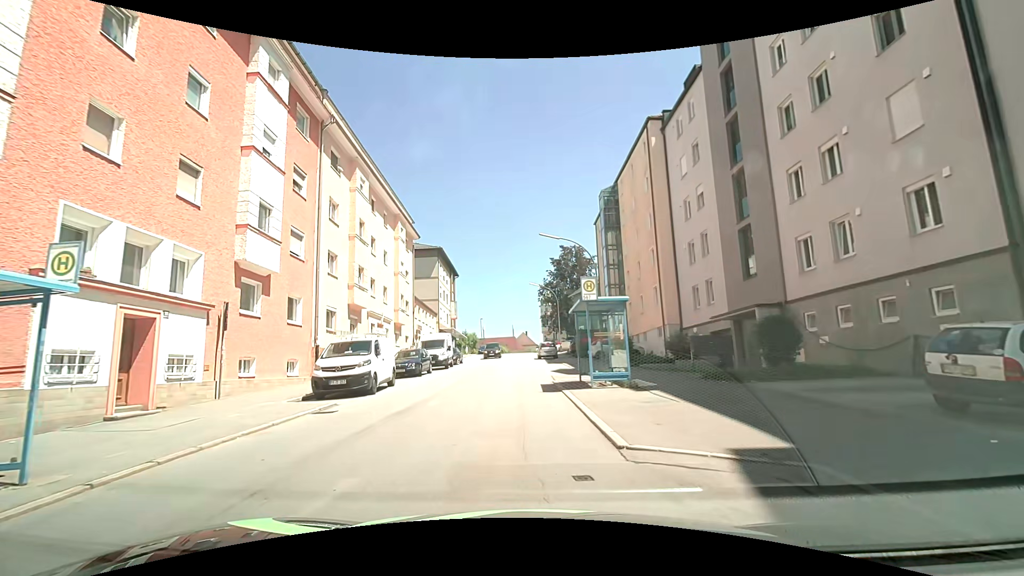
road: tertiary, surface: asphalt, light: Day
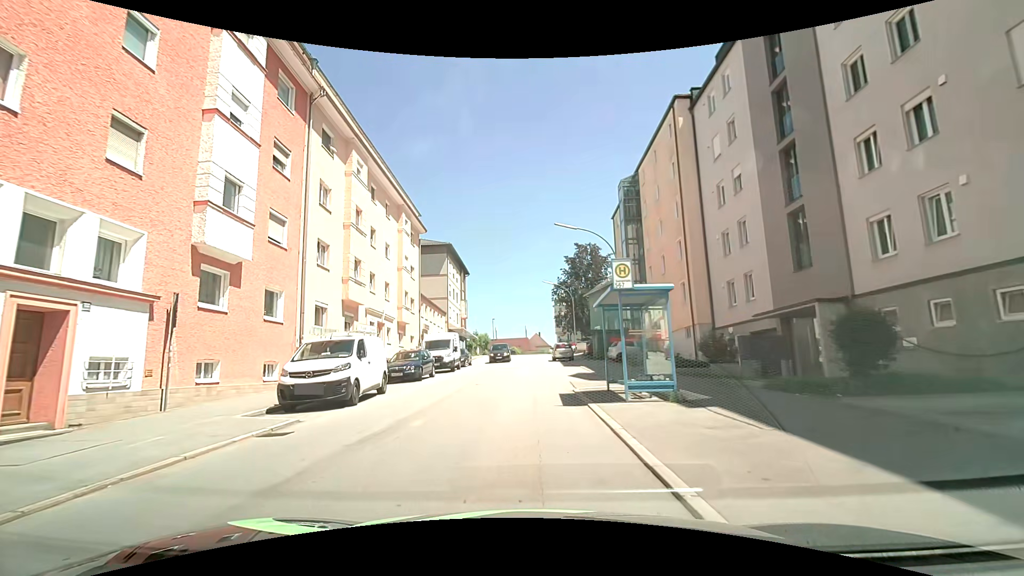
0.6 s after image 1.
(-0.1, +3.1) m; -2°
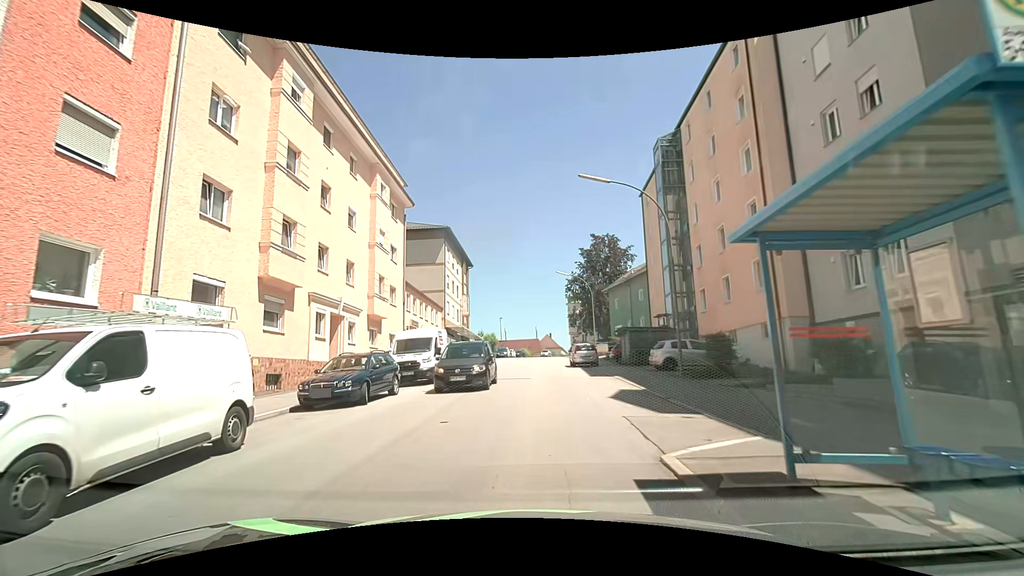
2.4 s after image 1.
(-0.1, +9.0) m; -1°
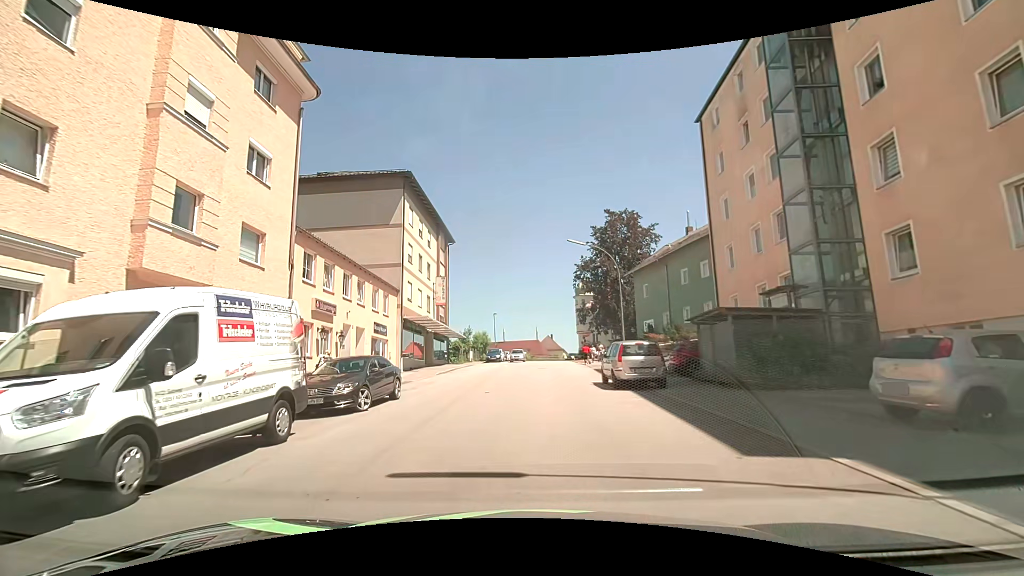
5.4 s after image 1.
(0.0, +16.5) m; 0°
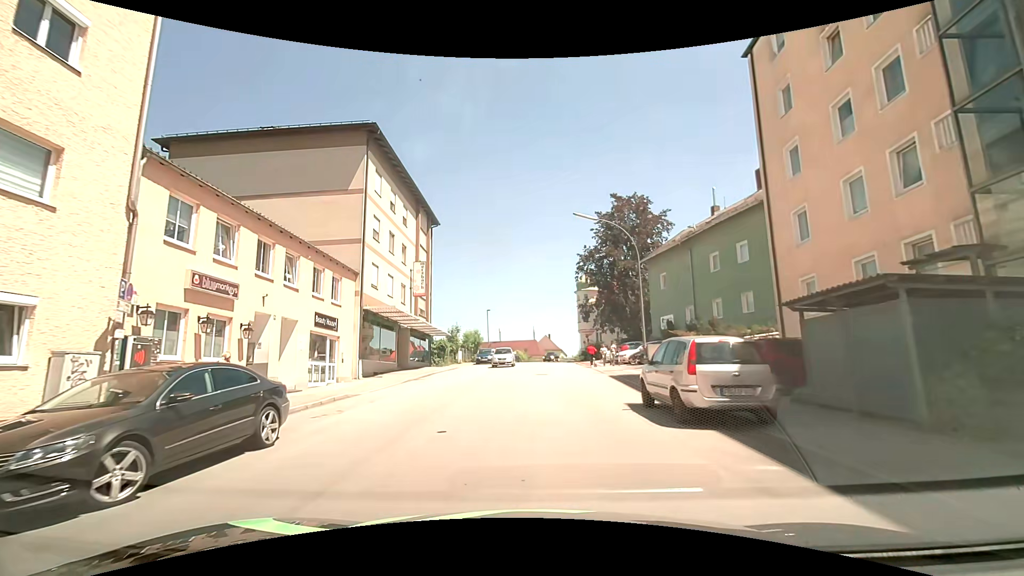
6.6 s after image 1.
(0.0, +7.4) m; 0°
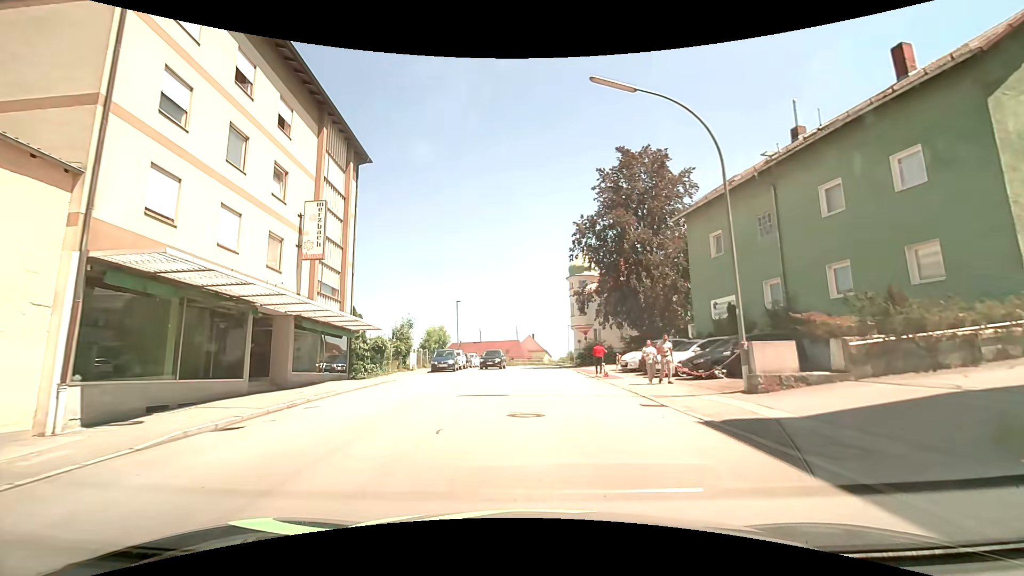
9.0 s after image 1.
(+0.3, +15.2) m; +2°
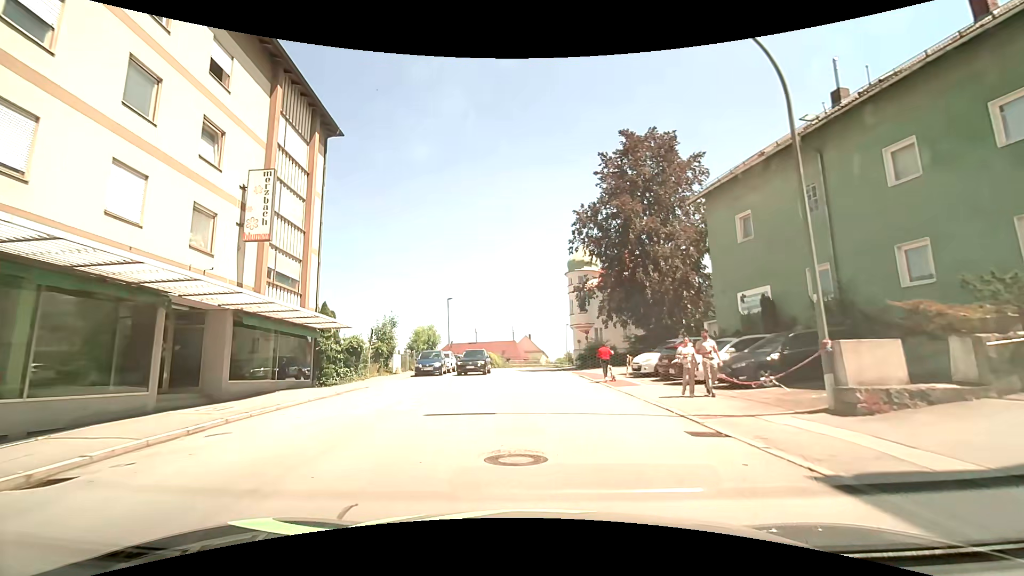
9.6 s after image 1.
(0.0, +3.9) m; 0°
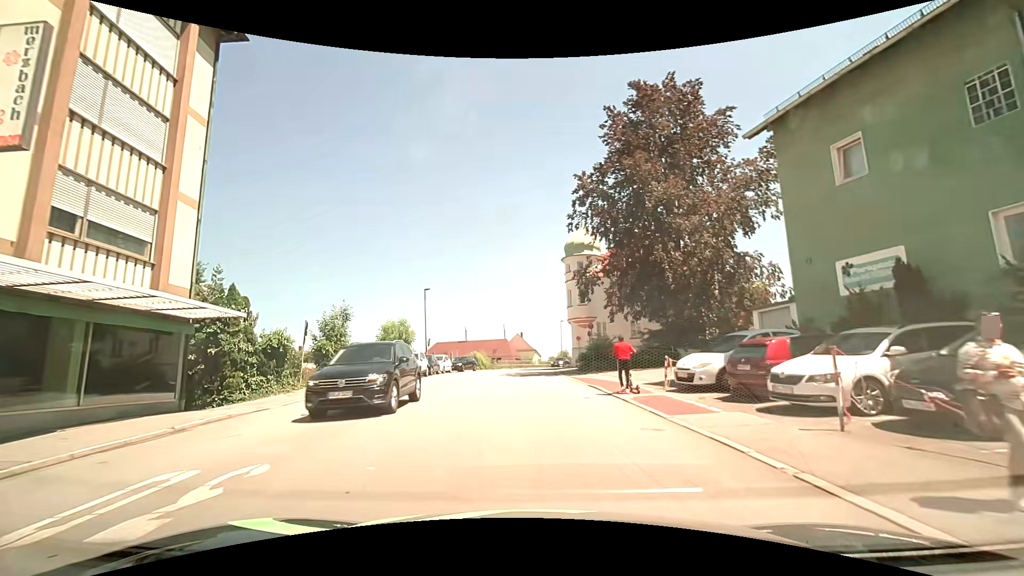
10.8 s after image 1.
(+0.1, +8.0) m; +1°
(0, +10) (0, +20) (0, +30) (0, +40) (+1, +50) (+4, +60) (+7, +69) (+11, +78) (+14, +88) (+17, +97) m
